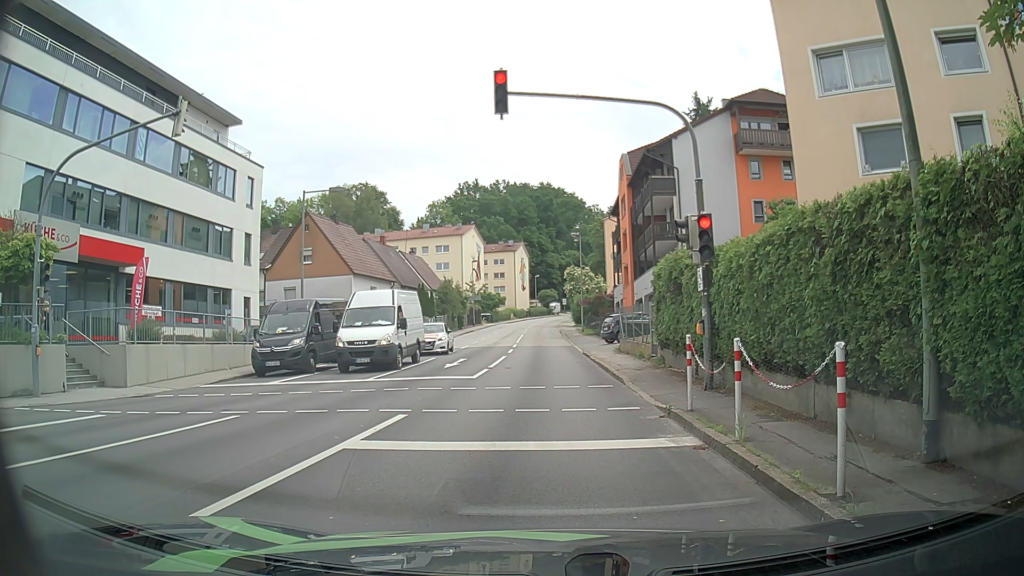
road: tertiary_link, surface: asphalt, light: Day
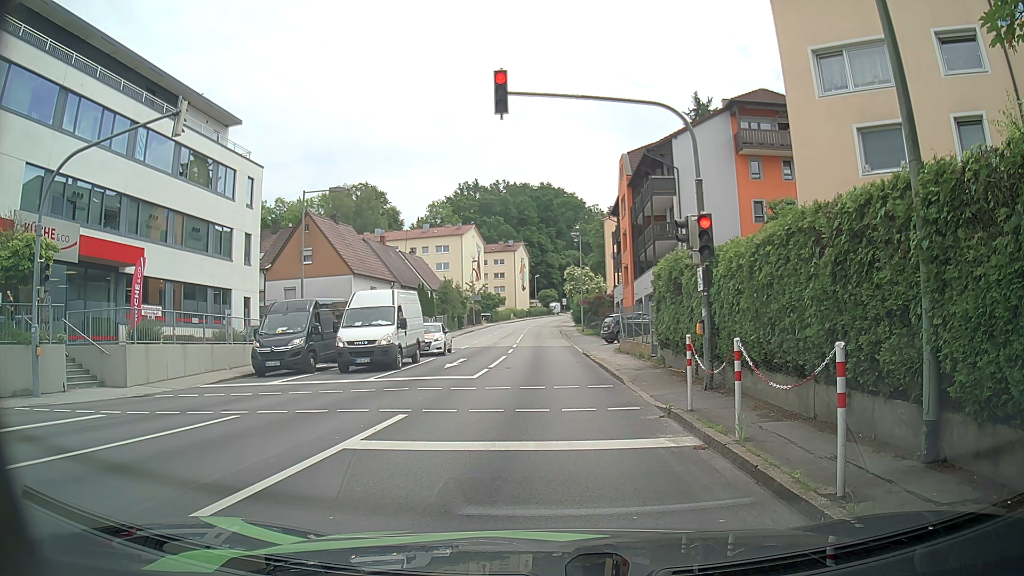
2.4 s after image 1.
(0.0, 0.0) m; 0°
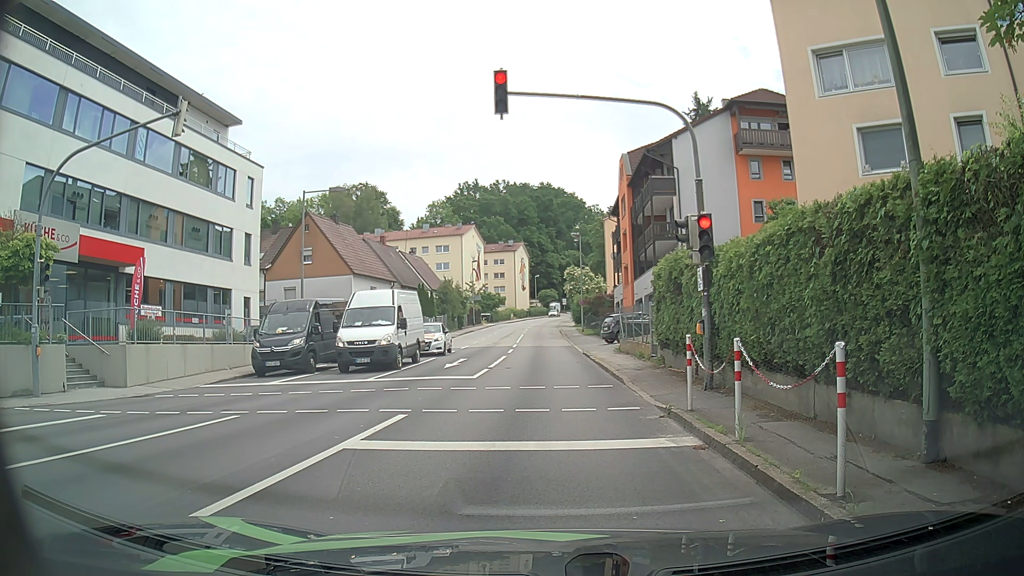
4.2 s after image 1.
(0.0, 0.0) m; 0°
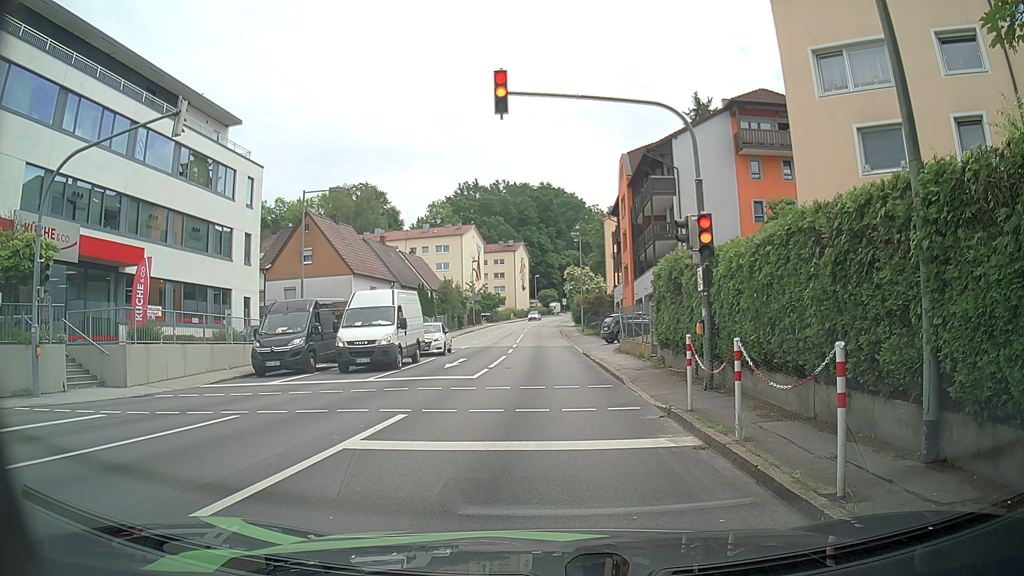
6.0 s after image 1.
(0.0, 0.0) m; 0°
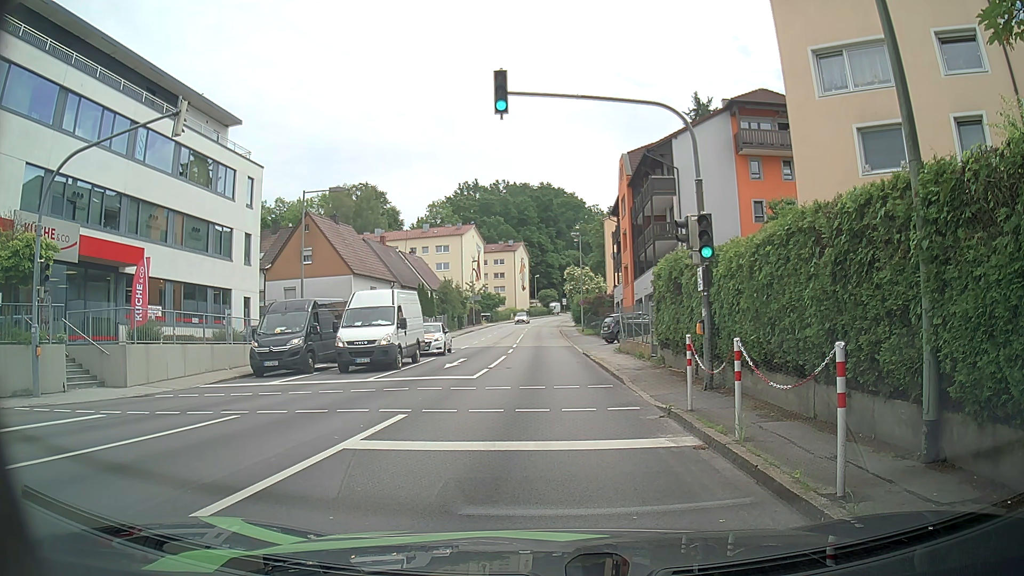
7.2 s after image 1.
(0.0, 0.0) m; 0°
